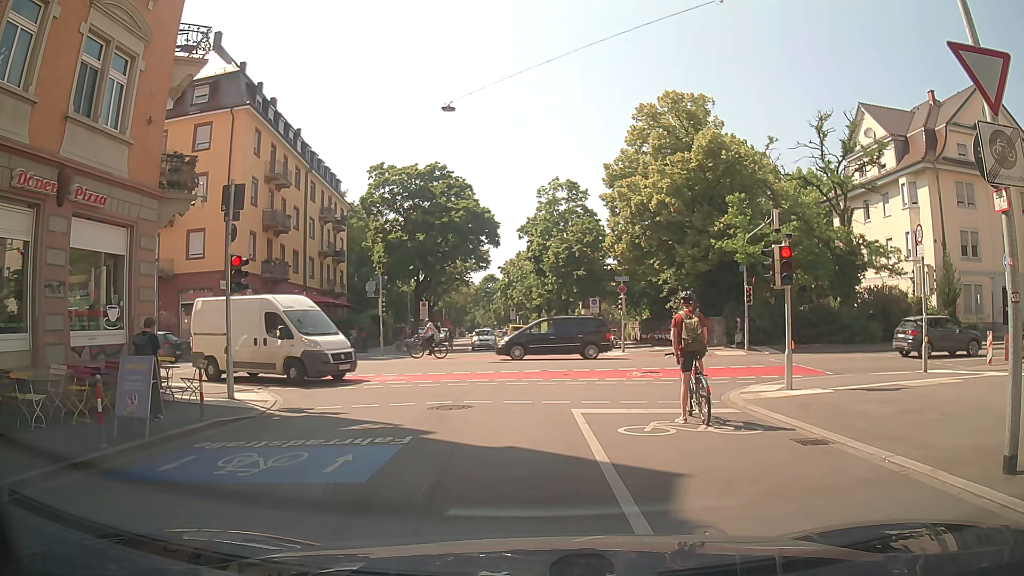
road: residential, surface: asphalt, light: Day
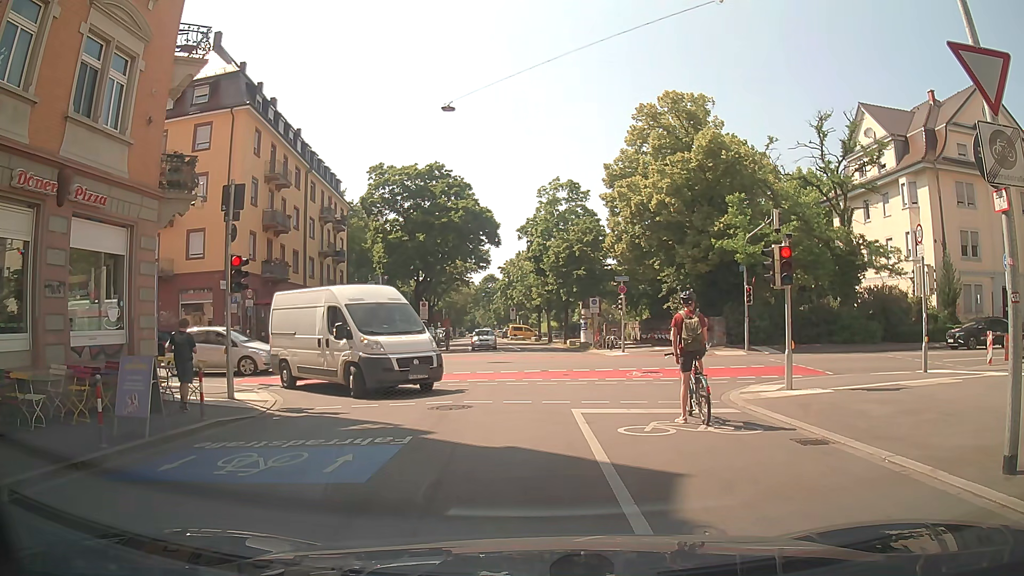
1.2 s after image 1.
(0.0, 0.0) m; 0°
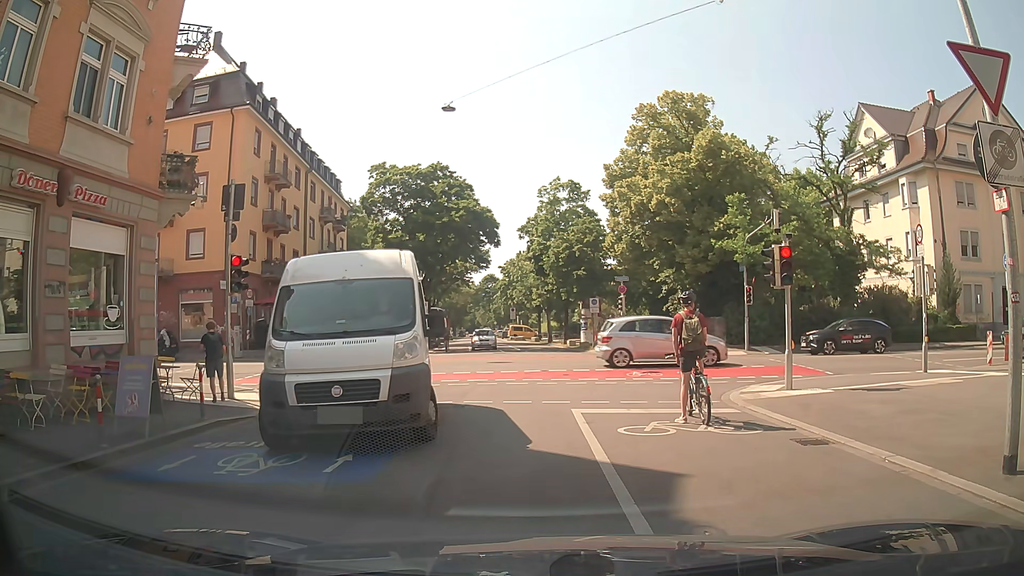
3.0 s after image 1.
(0.0, 0.0) m; 0°
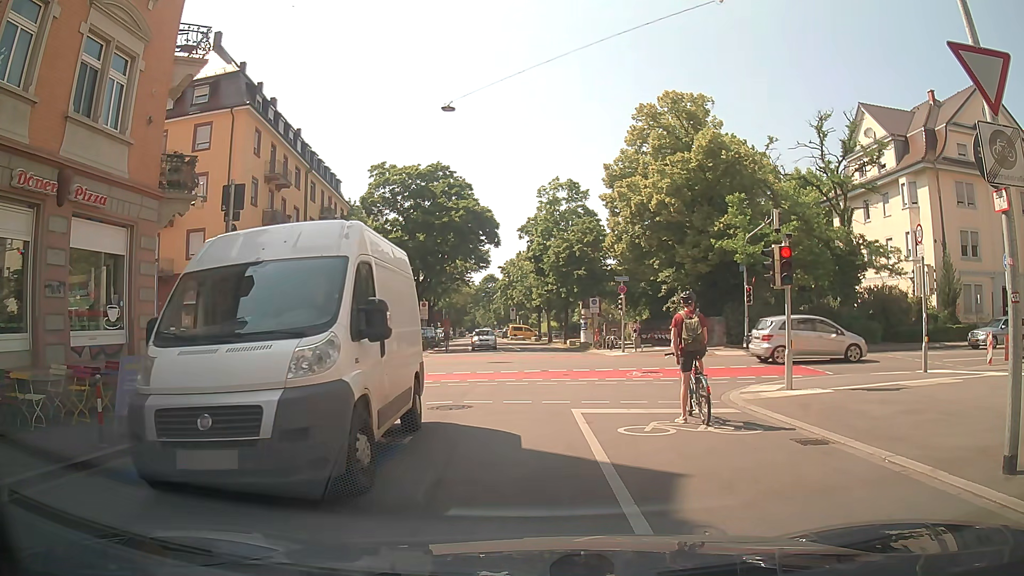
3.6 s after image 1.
(0.0, 0.0) m; 0°
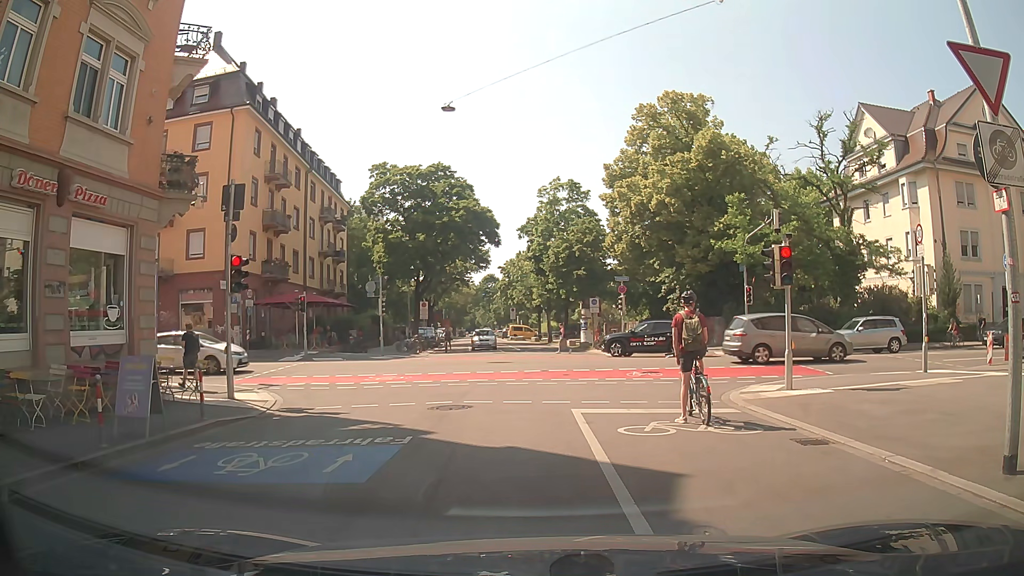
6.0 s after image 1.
(0.0, 0.0) m; 0°
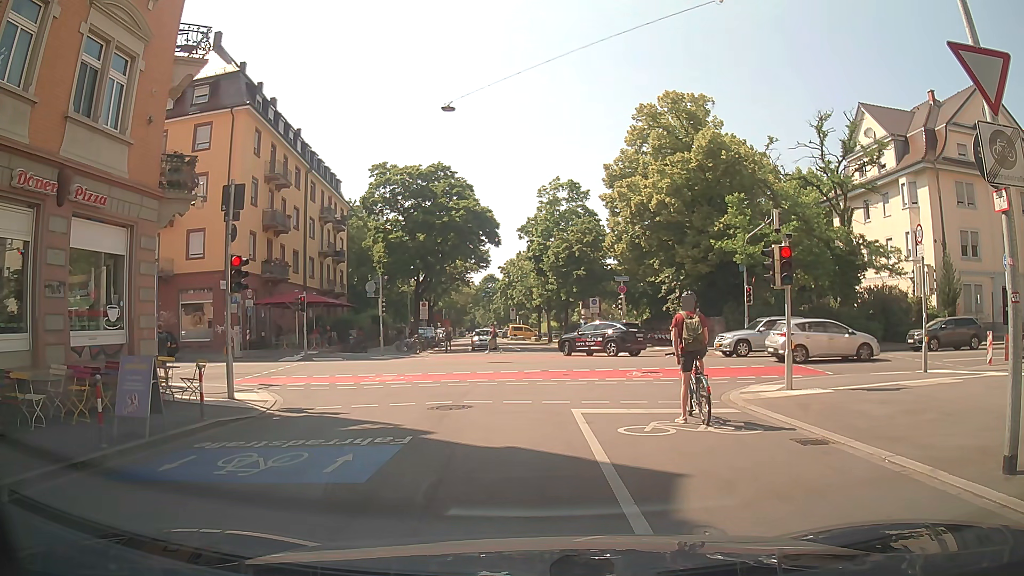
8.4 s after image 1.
(0.0, 0.0) m; 0°
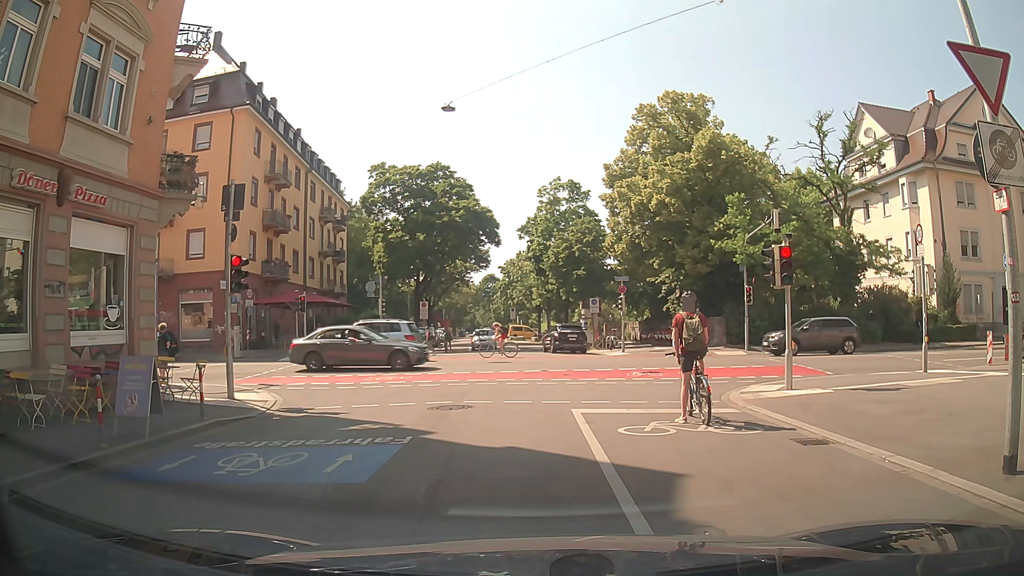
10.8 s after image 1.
(0.0, 0.0) m; 0°
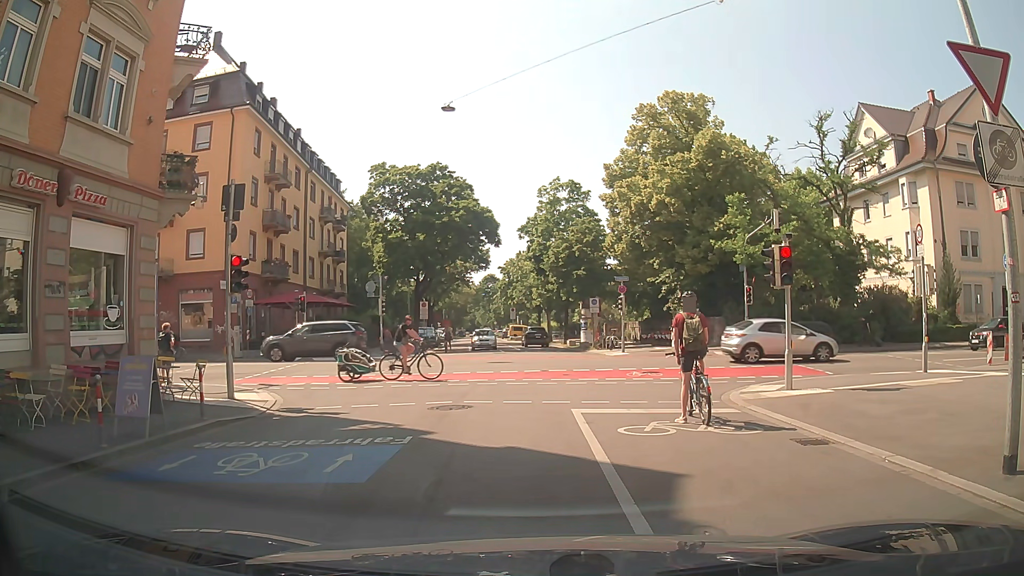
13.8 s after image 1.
(0.0, 0.0) m; 0°
